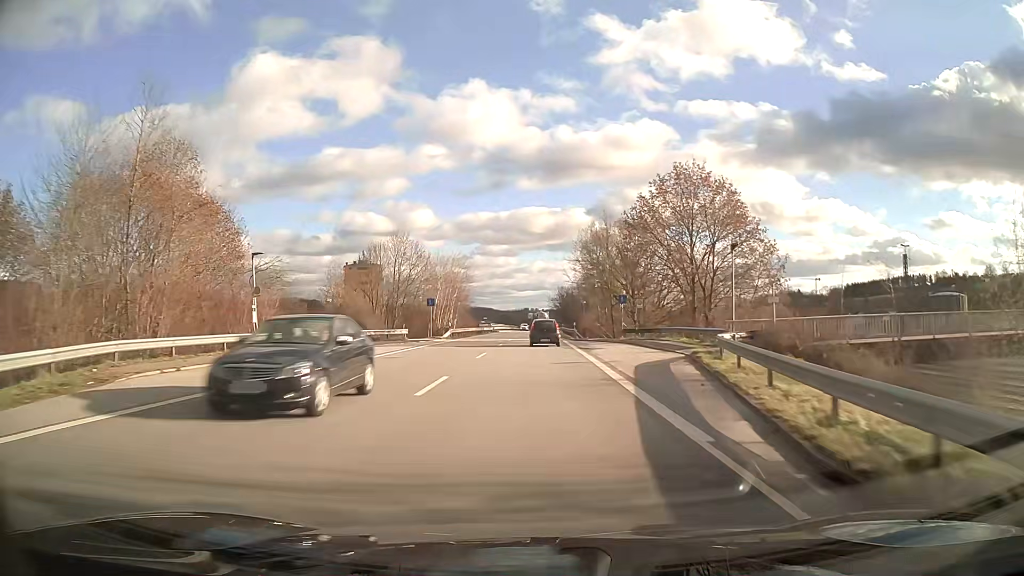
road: primary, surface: asphalt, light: Day
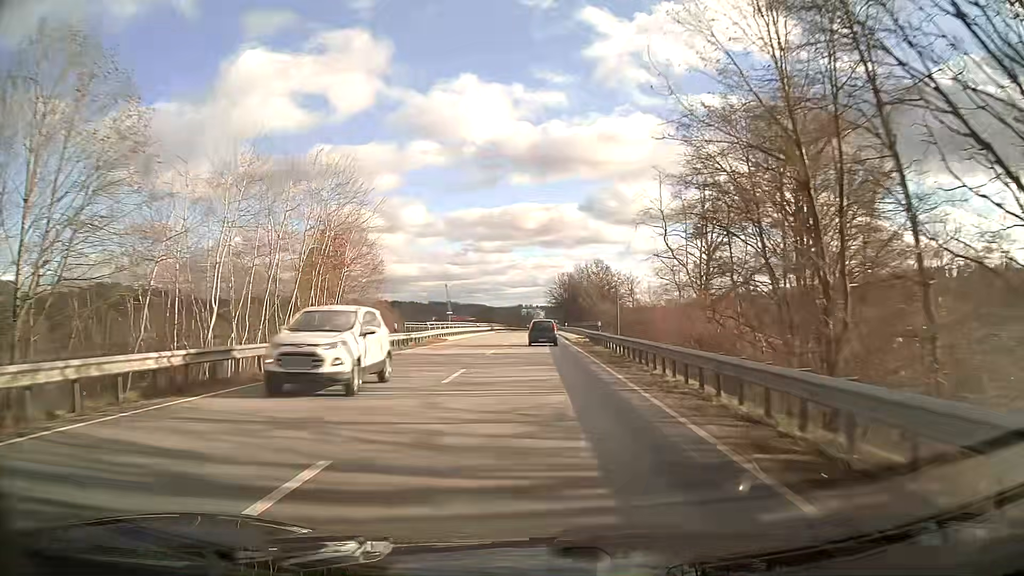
(+0.3, +58.1) m; 0°
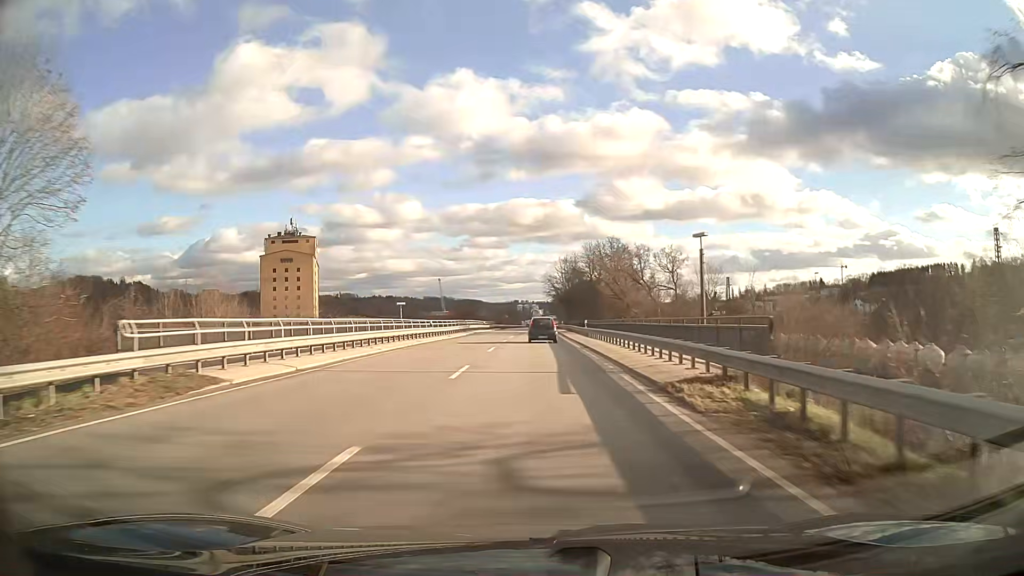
(0.0, +35.5) m; 0°
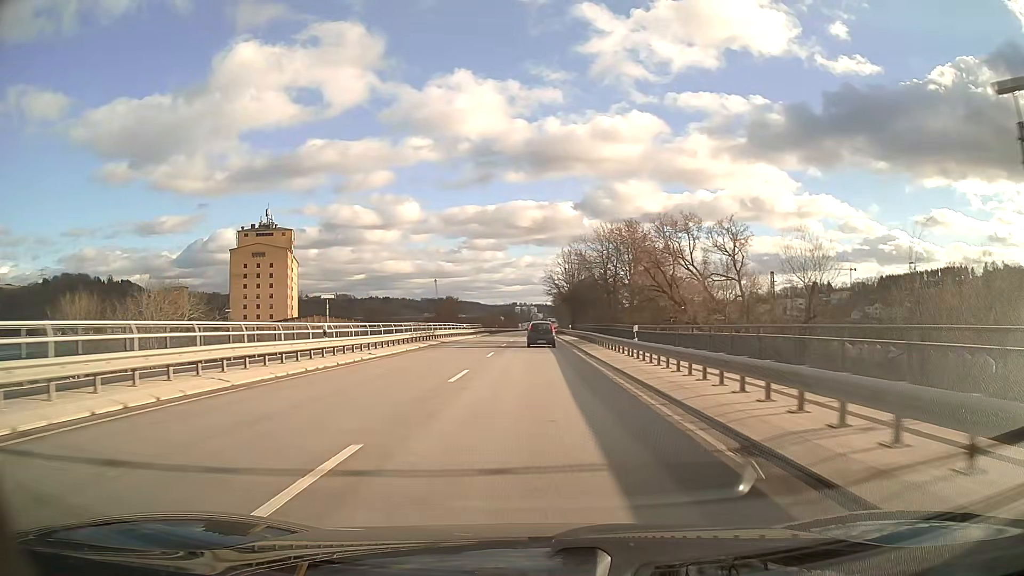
(+0.1, +24.1) m; 0°
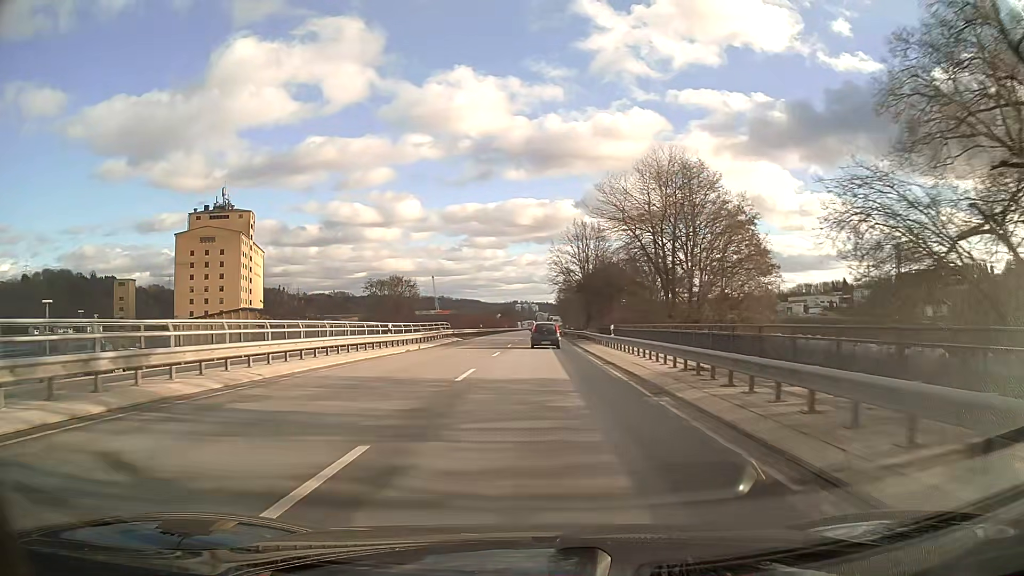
(0.0, +36.3) m; 0°
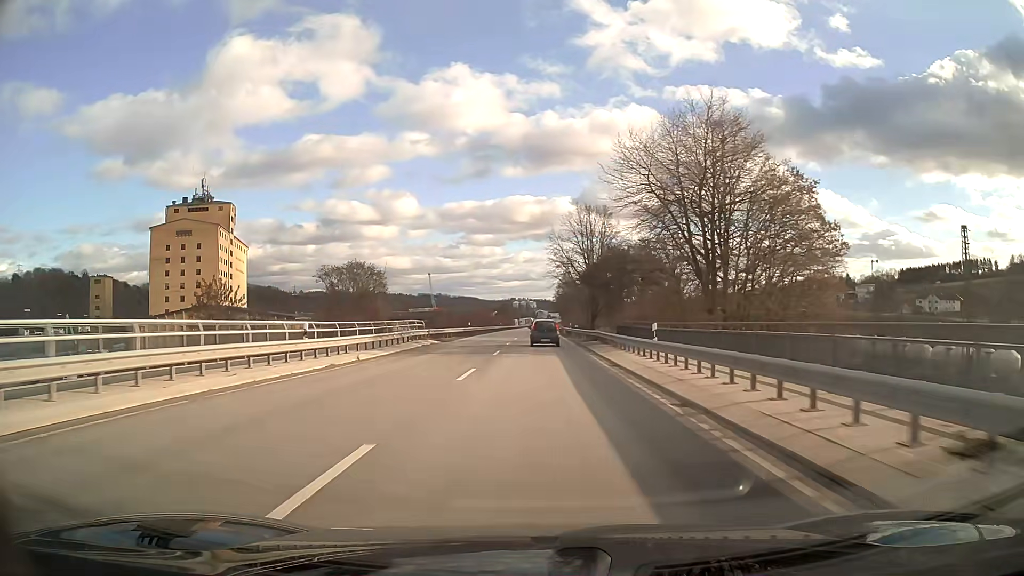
(0.0, +12.1) m; 0°
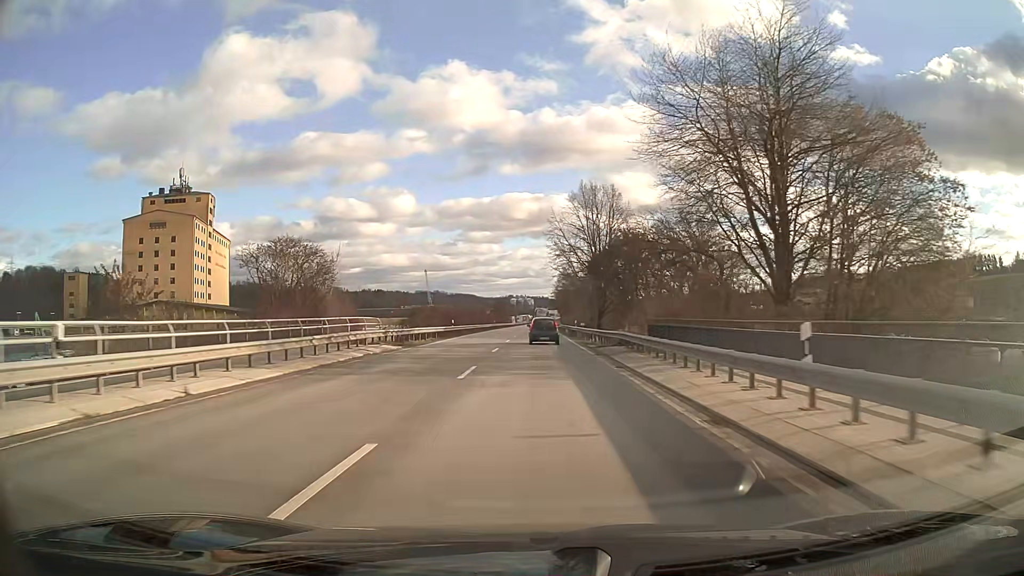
(0.0, +12.0) m; 0°
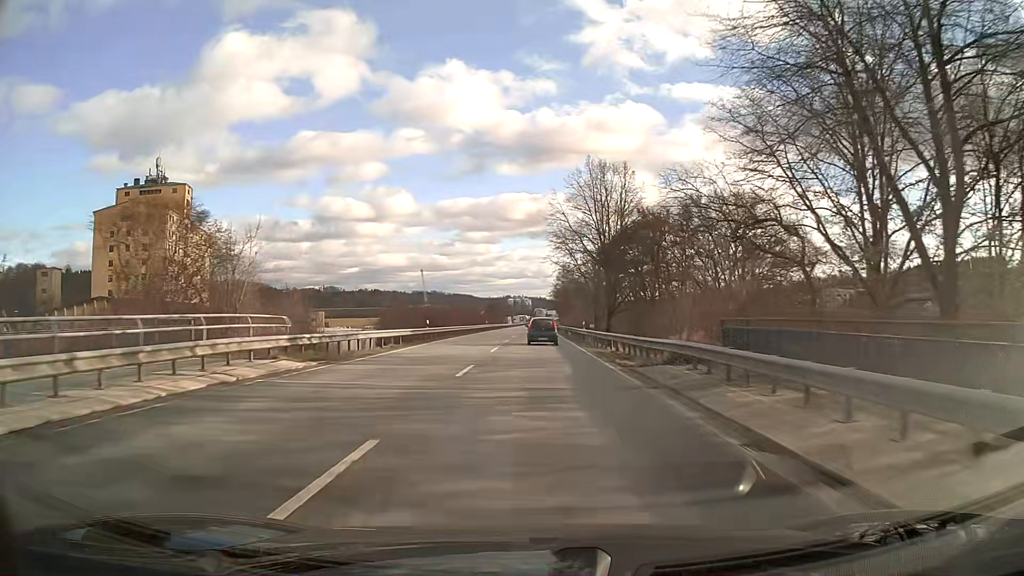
(0.0, +11.9) m; 0°
